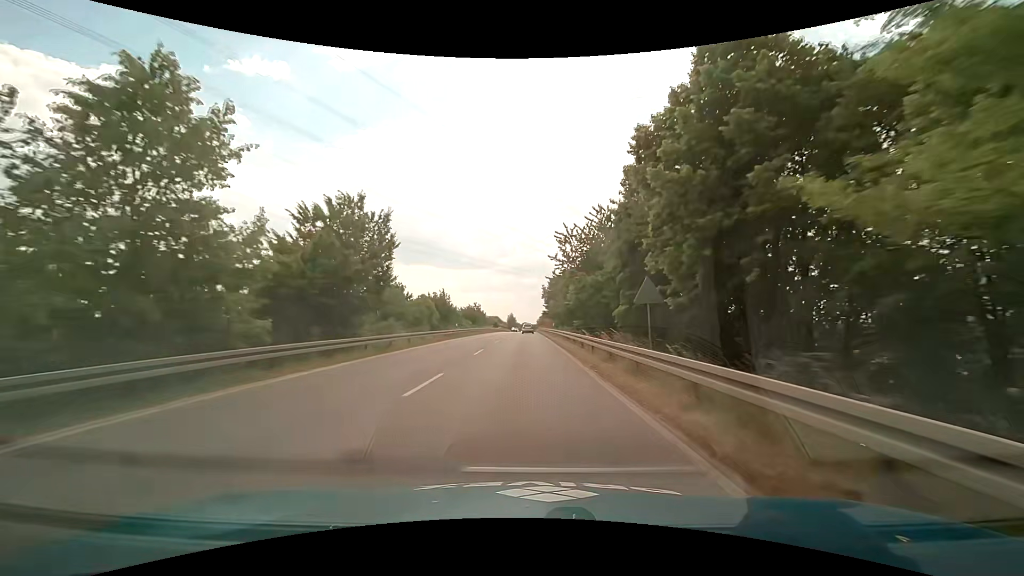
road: primary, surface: asphalt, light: Day
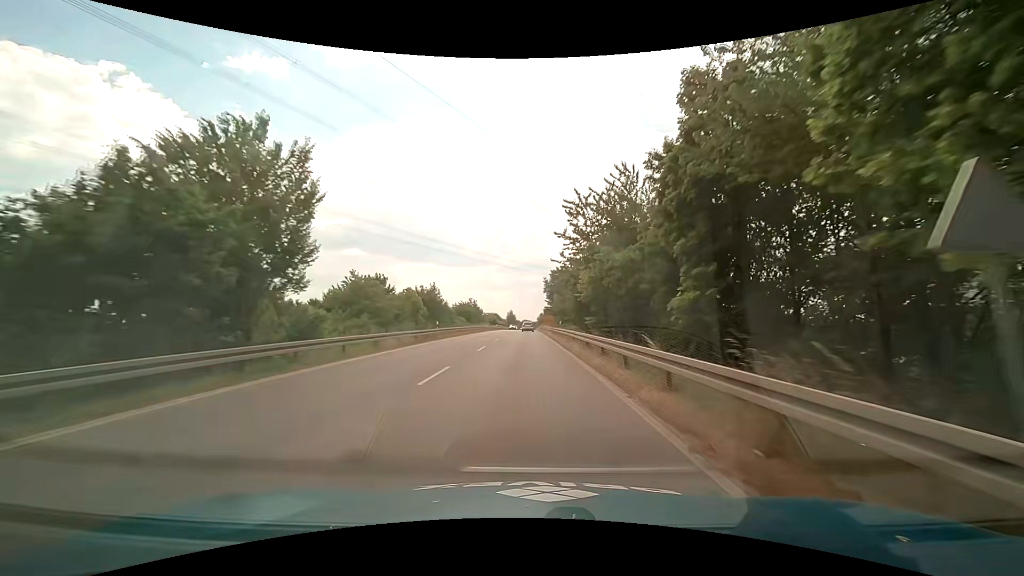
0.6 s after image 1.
(0.0, +10.6) m; 0°
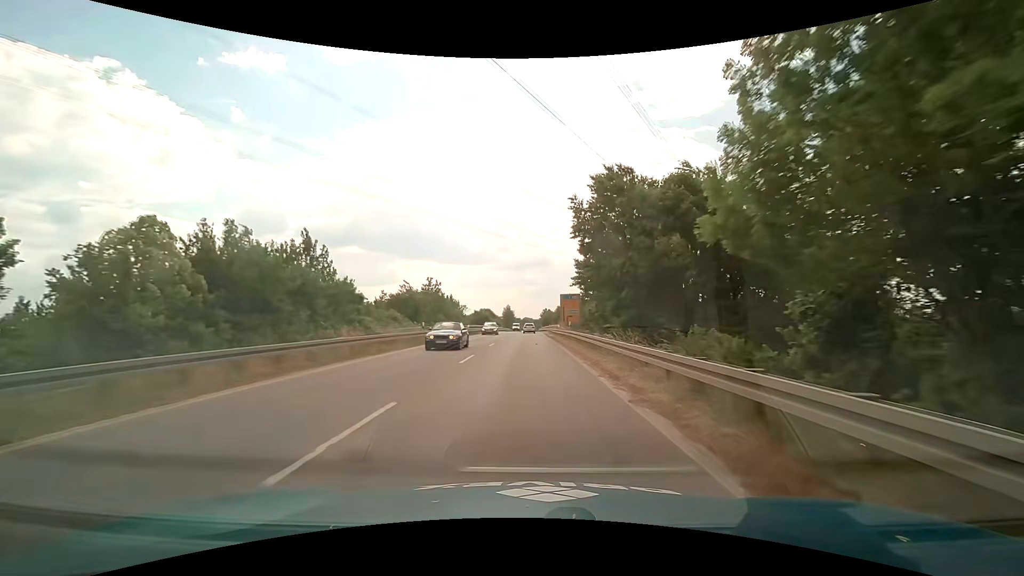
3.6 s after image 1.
(+0.1, +53.3) m; 0°
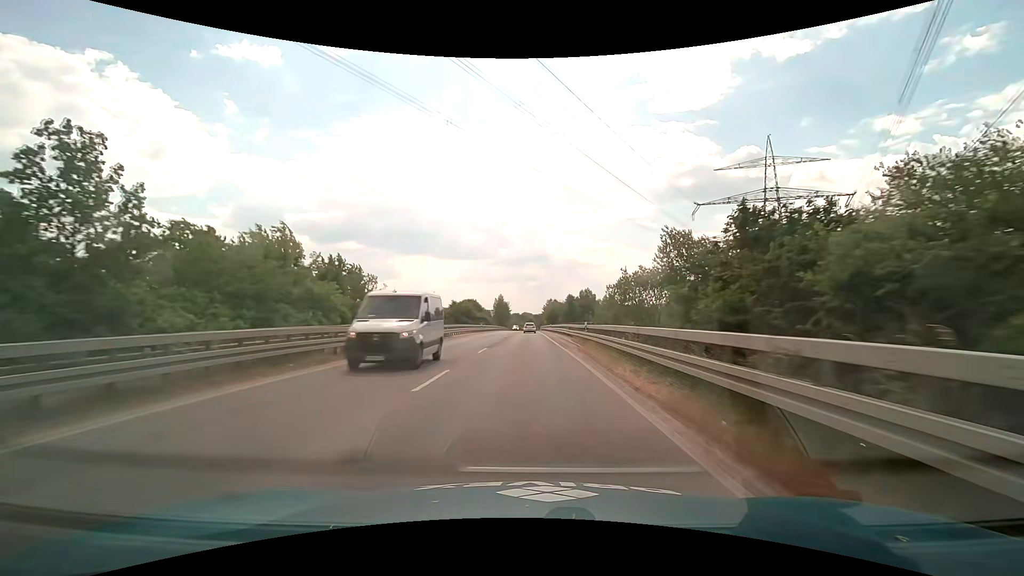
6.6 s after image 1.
(-0.1, +54.1) m; 0°
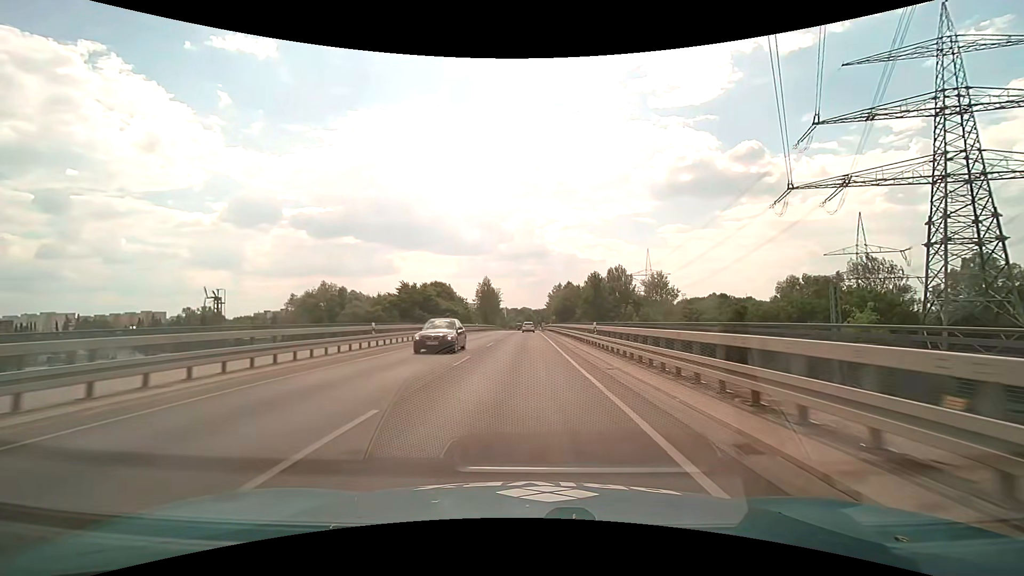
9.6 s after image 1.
(+0.1, +54.1) m; 0°
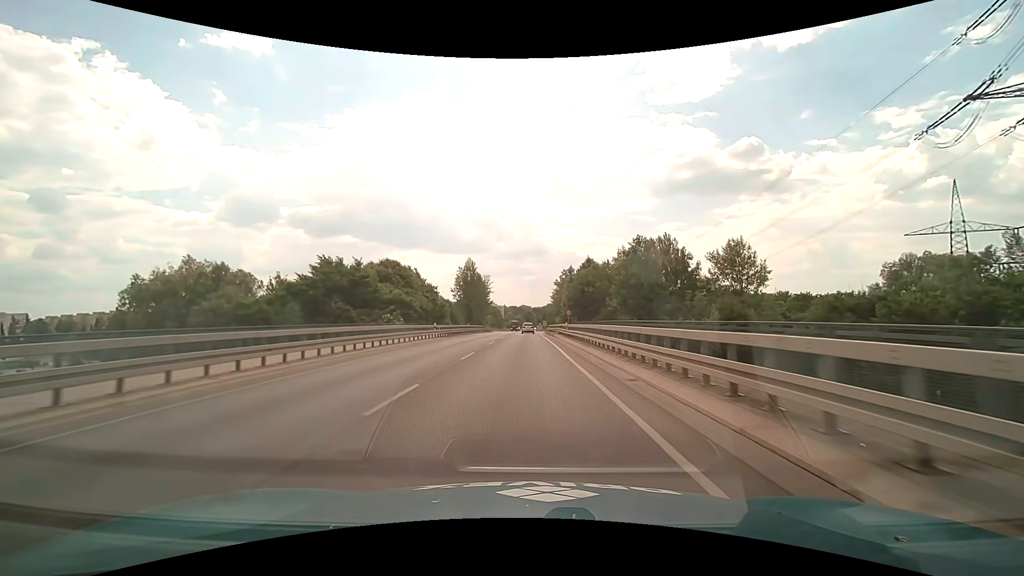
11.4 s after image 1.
(0.0, +32.6) m; 0°
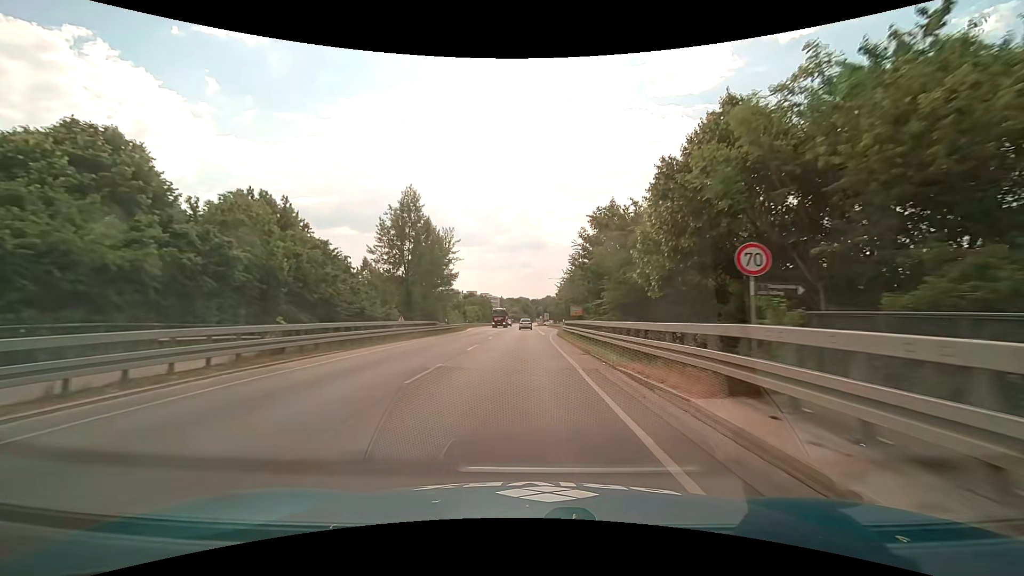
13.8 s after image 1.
(+0.1, +43.6) m; 0°
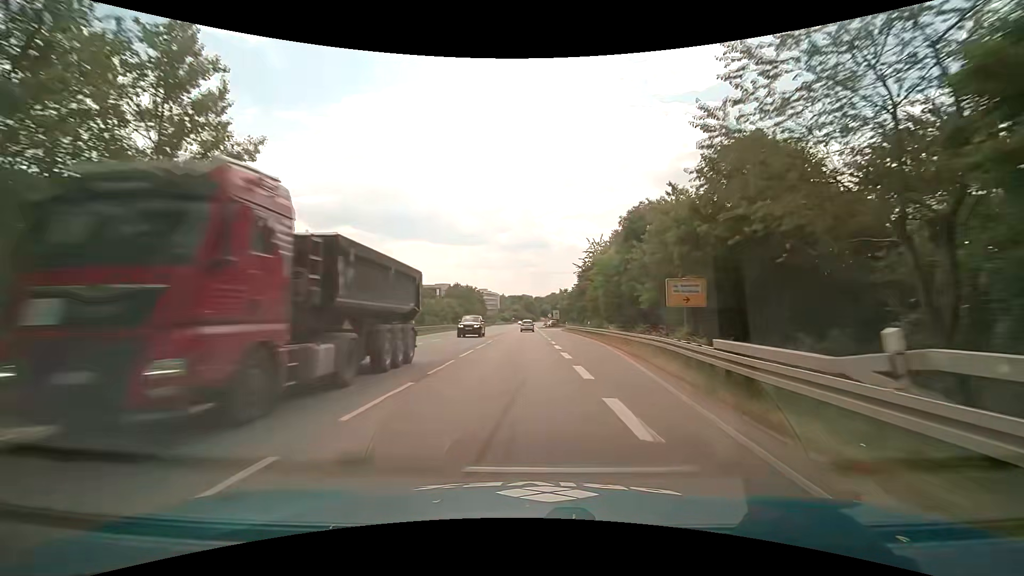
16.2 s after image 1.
(+0.1, +43.5) m; 0°
(0, +10) (0, +20) (0, +30) (0, +40) (0, +50) (0, +60) (0, +70) (0, +80) (0, +90) (-1, +100) m
